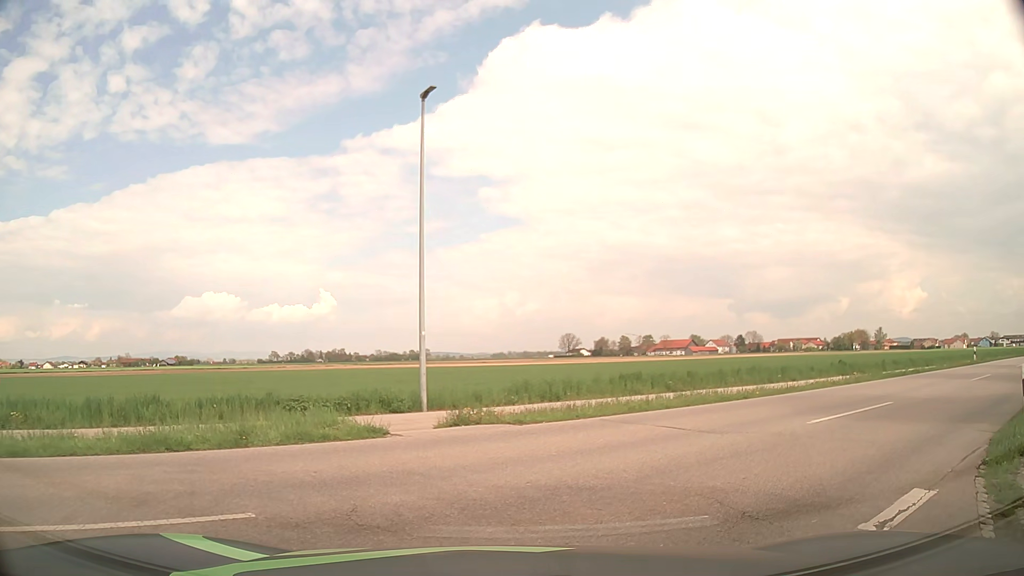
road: residential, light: Day
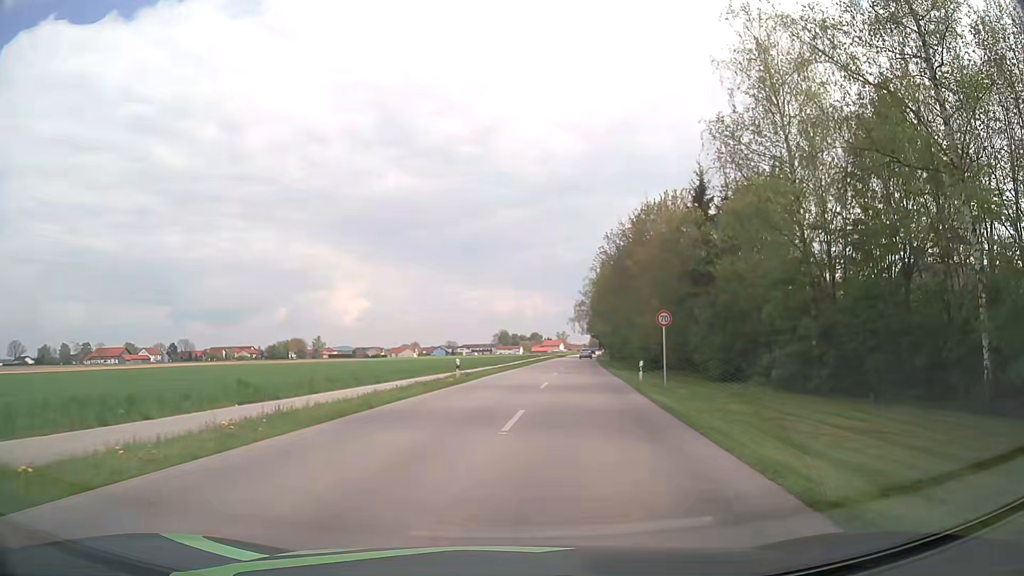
(+5.8, +11.3) m; +48°
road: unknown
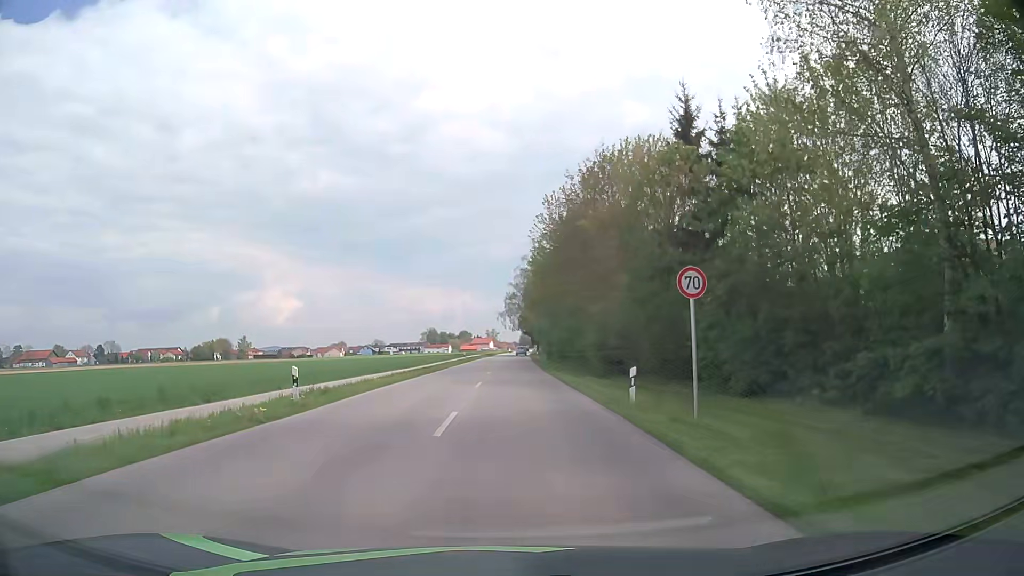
(+1.0, +13.7) m; +6°
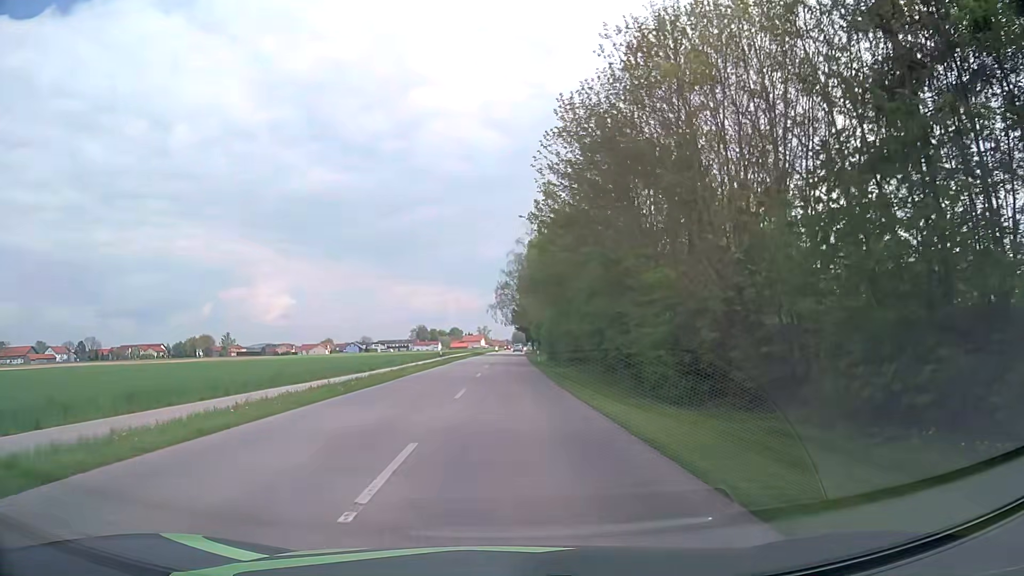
(+0.1, +17.8) m; +1°
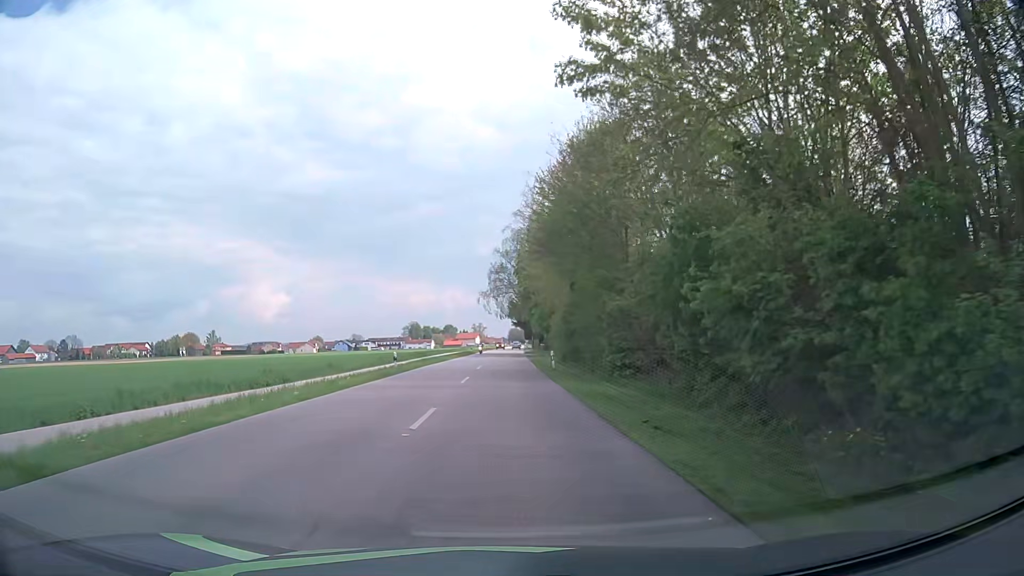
(-0.1, +20.5) m; 0°
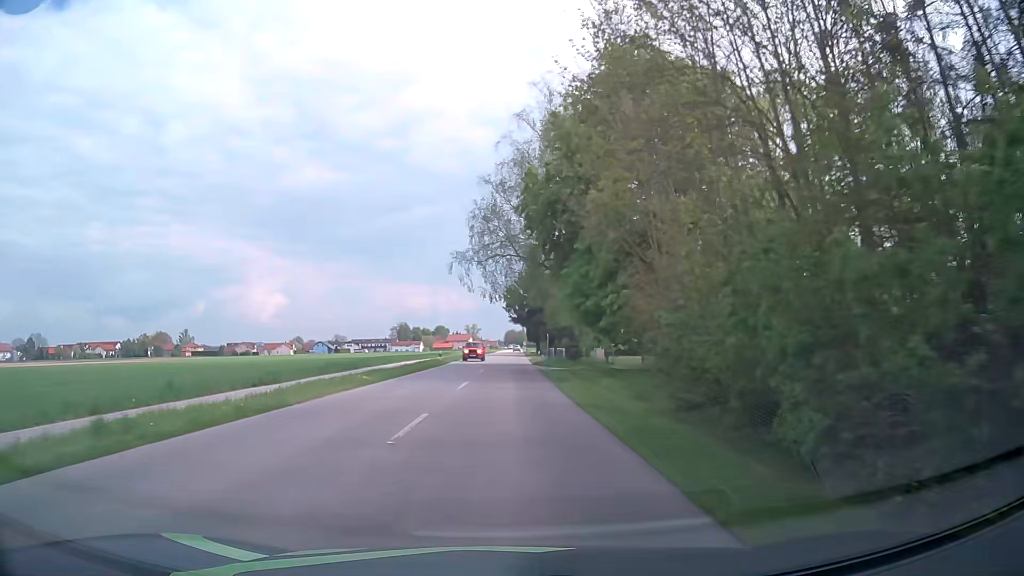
(-0.1, +38.8) m; 0°
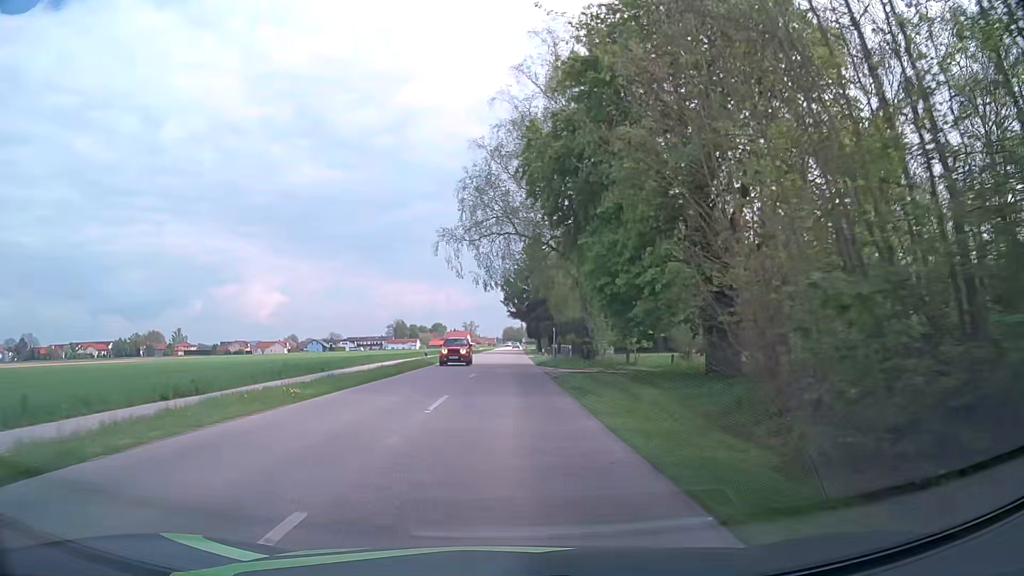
(0.0, +8.2) m; 0°
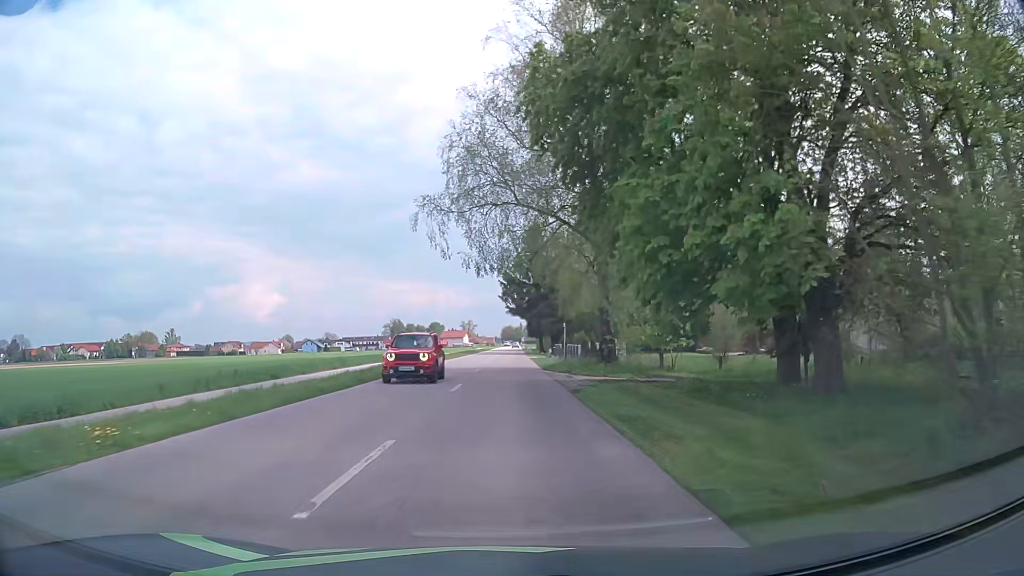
(0.0, +8.3) m; 0°
